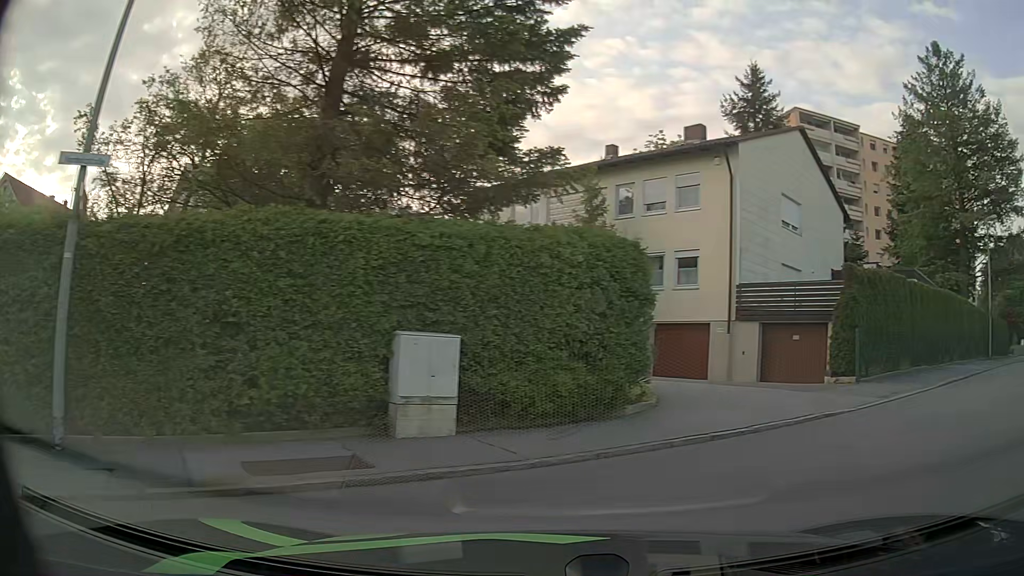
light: Day
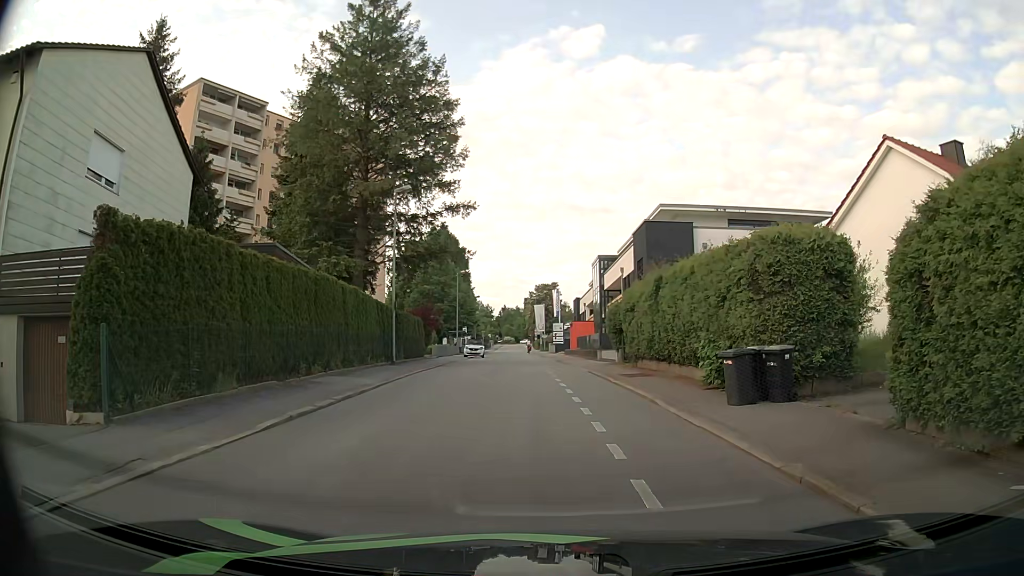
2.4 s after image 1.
(+4.7, +7.5) m; +51°
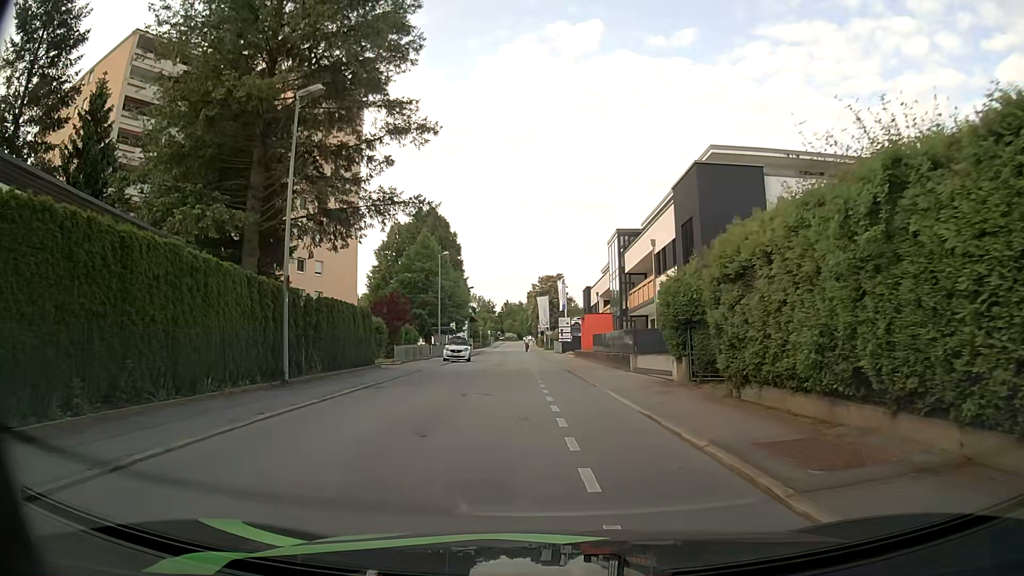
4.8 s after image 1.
(+0.1, +13.7) m; 0°
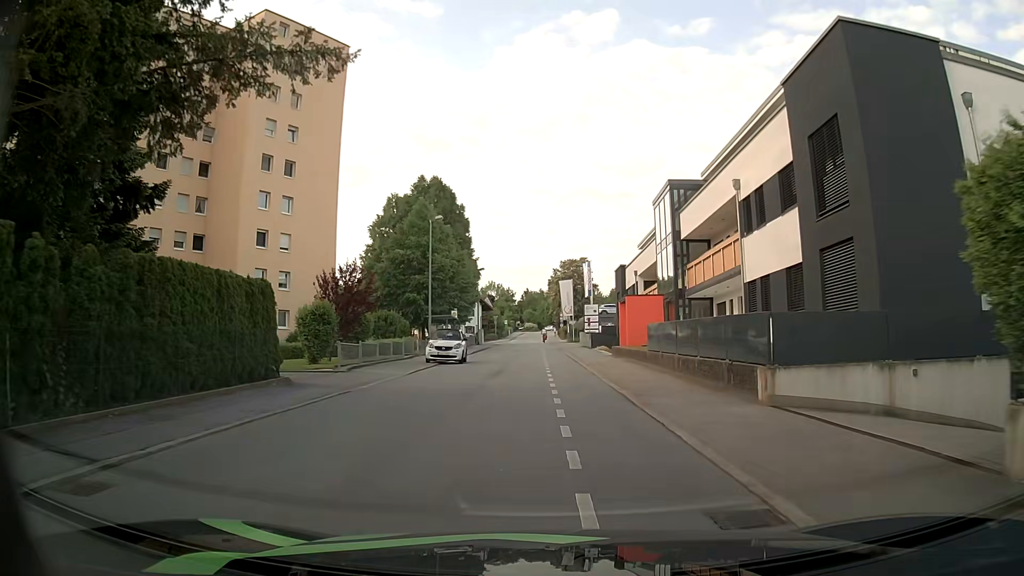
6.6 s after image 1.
(-0.2, +13.2) m; -2°
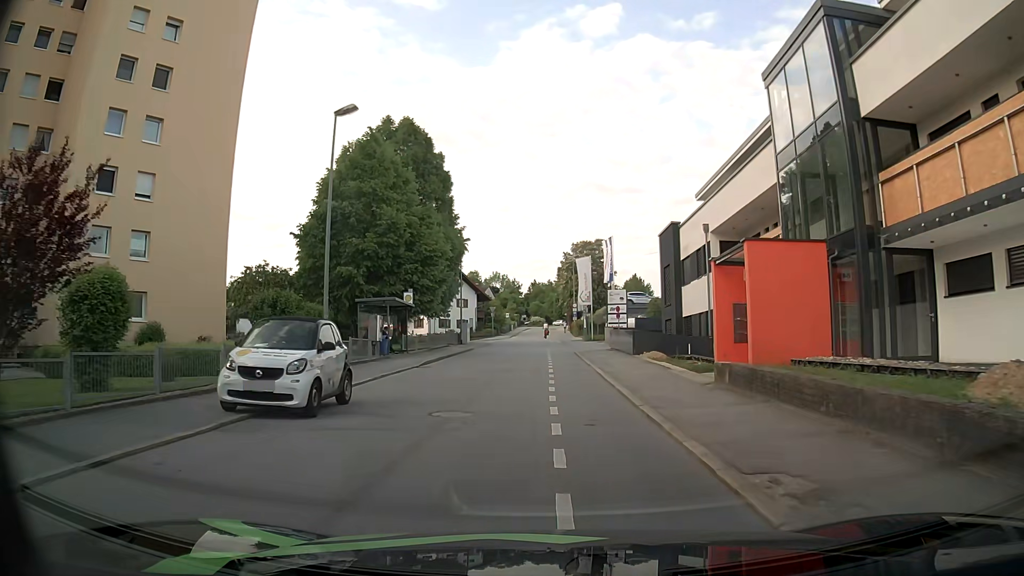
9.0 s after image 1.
(0.0, +20.2) m; -1°
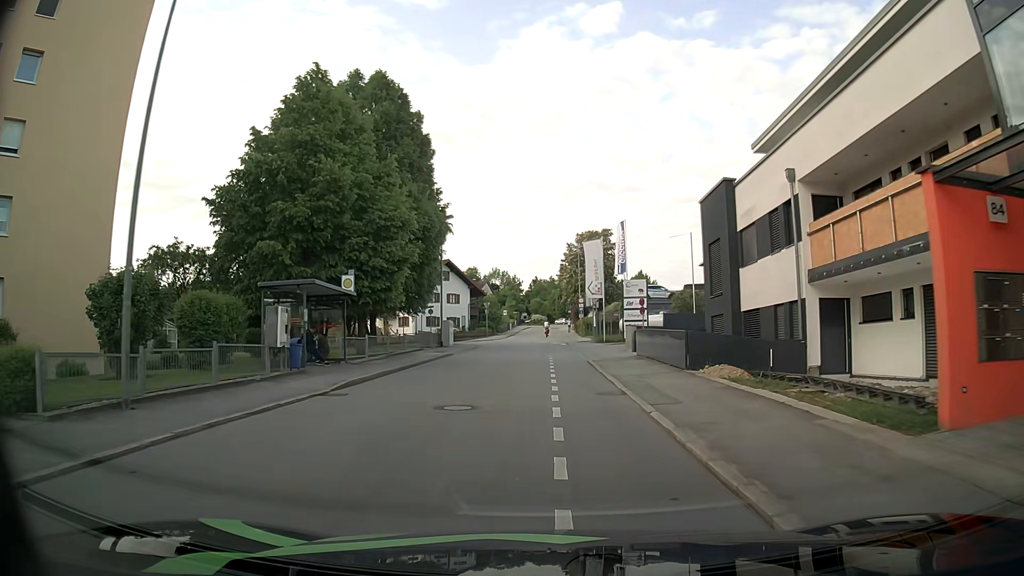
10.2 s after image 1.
(0.0, +10.4) m; +1°
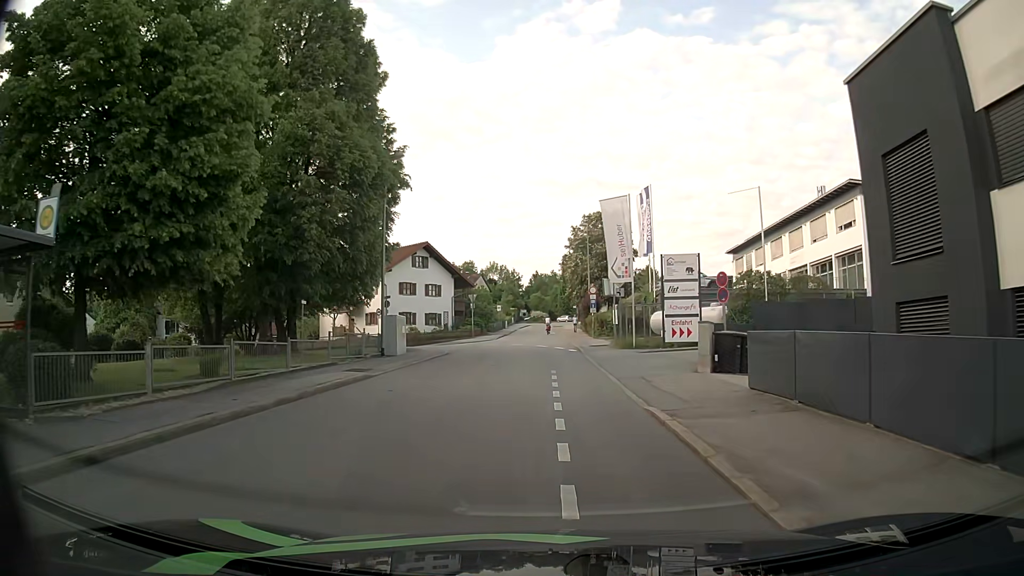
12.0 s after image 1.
(-0.2, +15.3) m; 0°
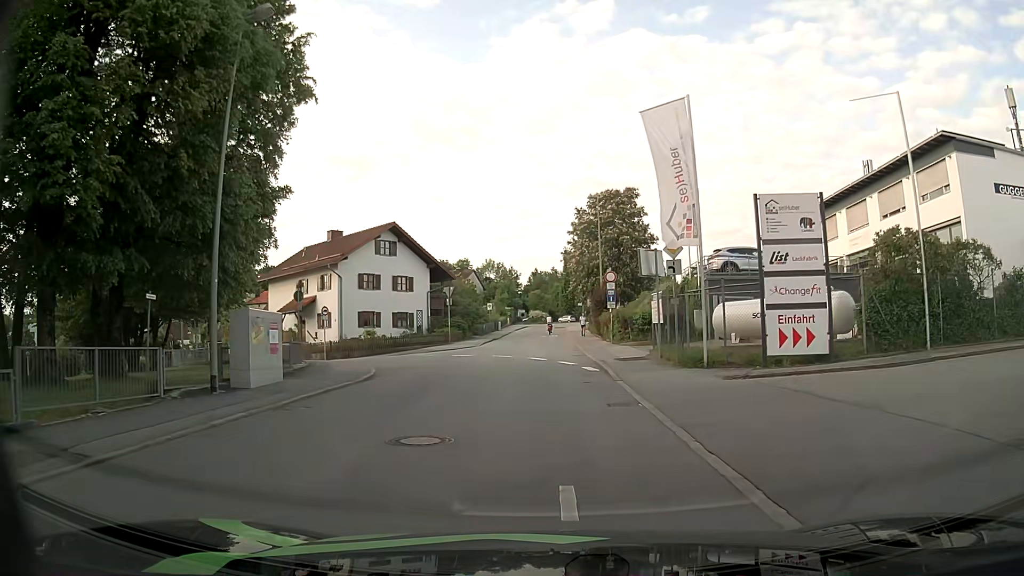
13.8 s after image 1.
(-0.1, +14.0) m; 0°
(0, +10) (-1, +20) (-5, +29) (-12, +36) (-20, +42) (-27, +49) (-34, +56) (-42, +63) (-49, +69) (-58, +75) m
